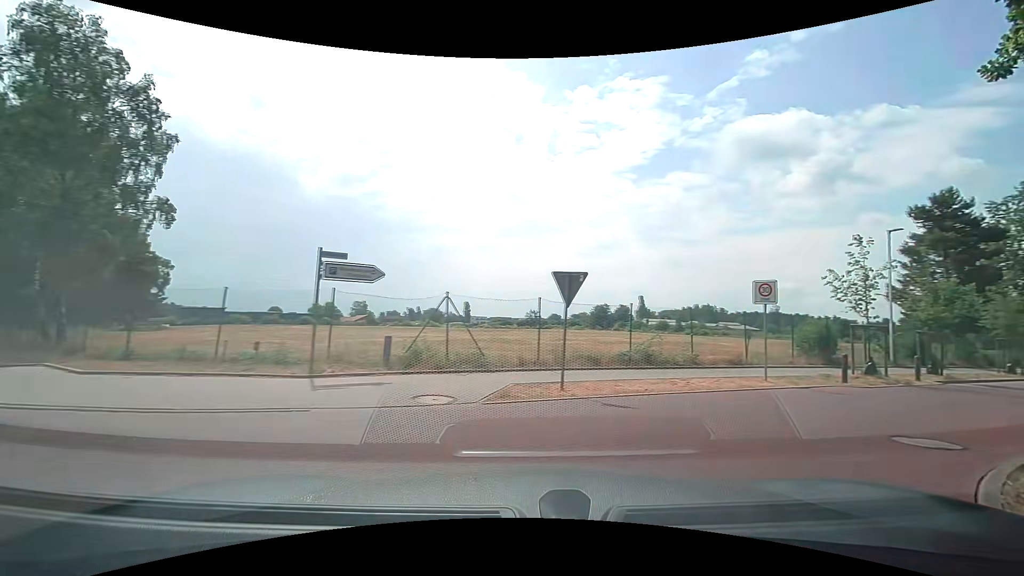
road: unclassified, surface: asphalt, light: Day
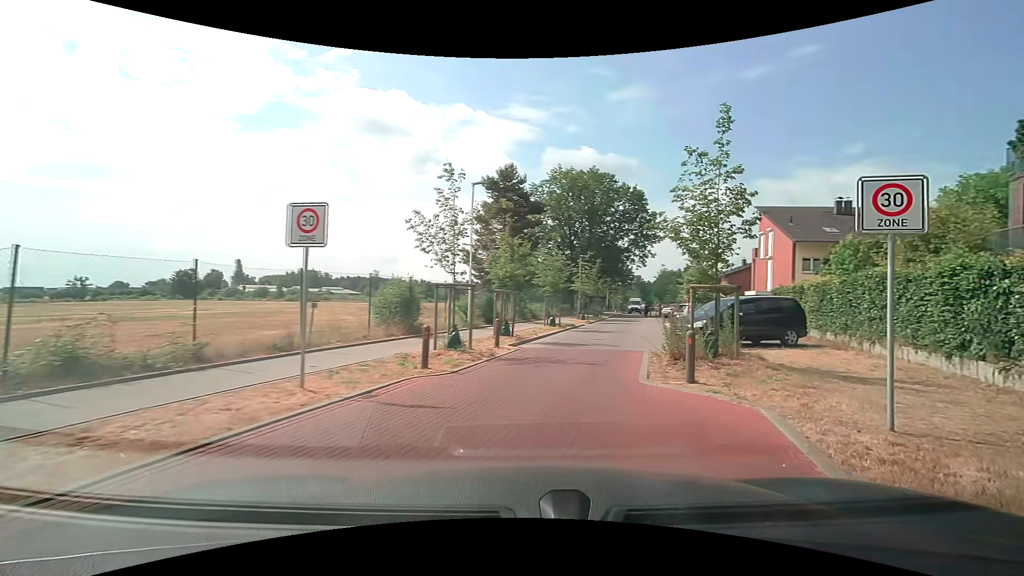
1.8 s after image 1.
(+2.7, +7.0) m; +43°
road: residential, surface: paving_stones
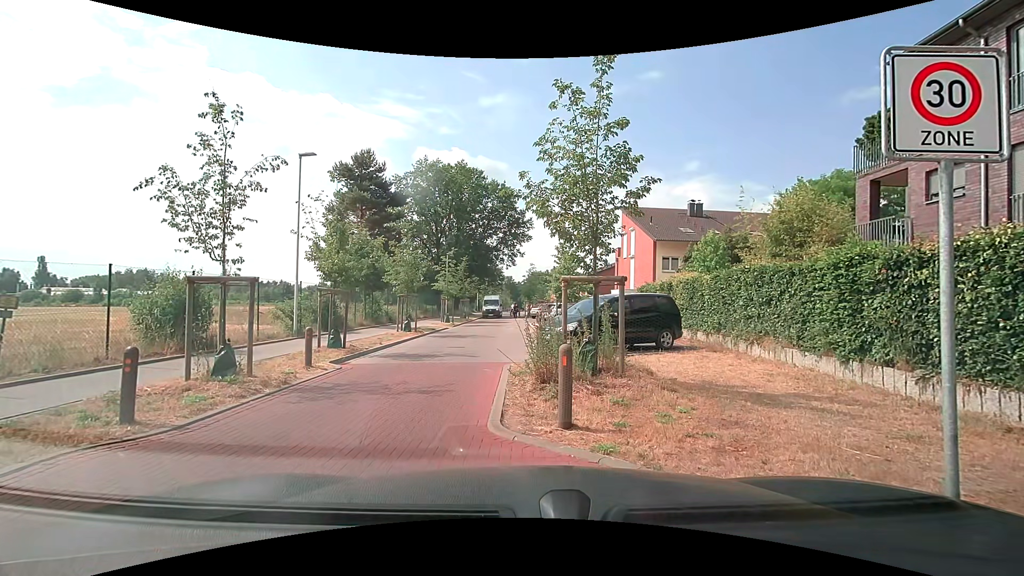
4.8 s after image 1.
(+0.5, +3.3) m; +13°
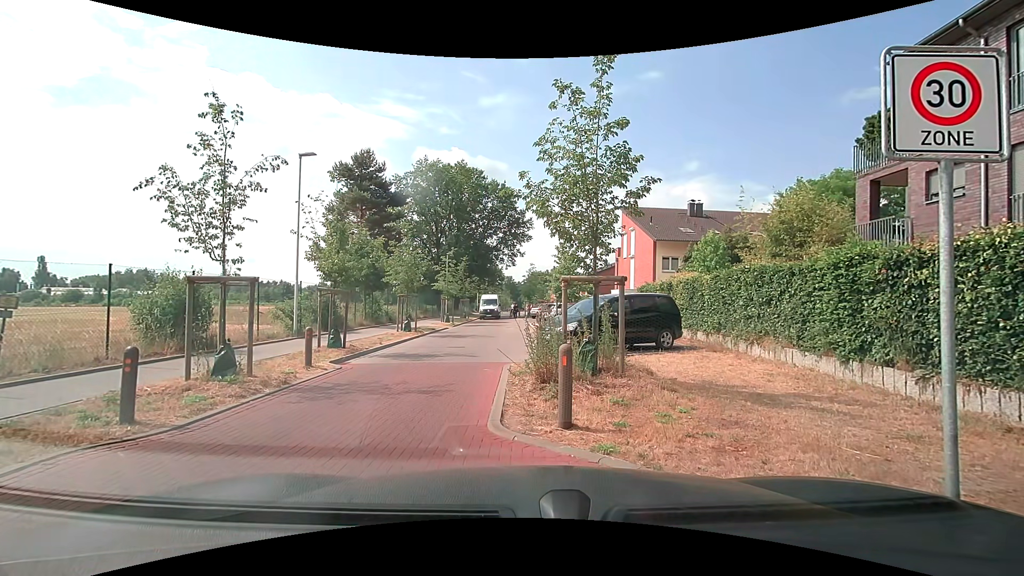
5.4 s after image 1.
(0.0, 0.0) m; 0°
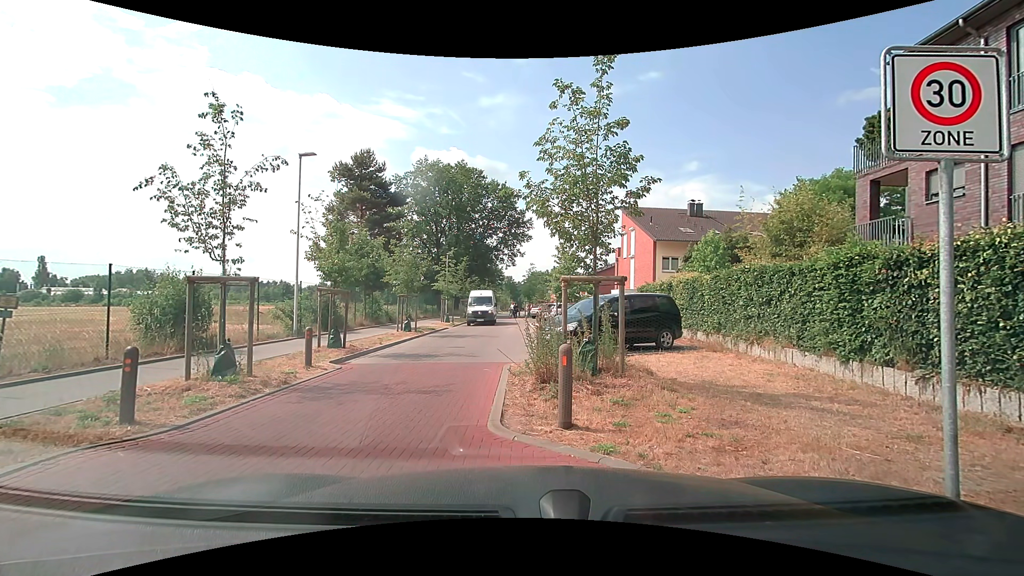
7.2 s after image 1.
(0.0, 0.0) m; 0°
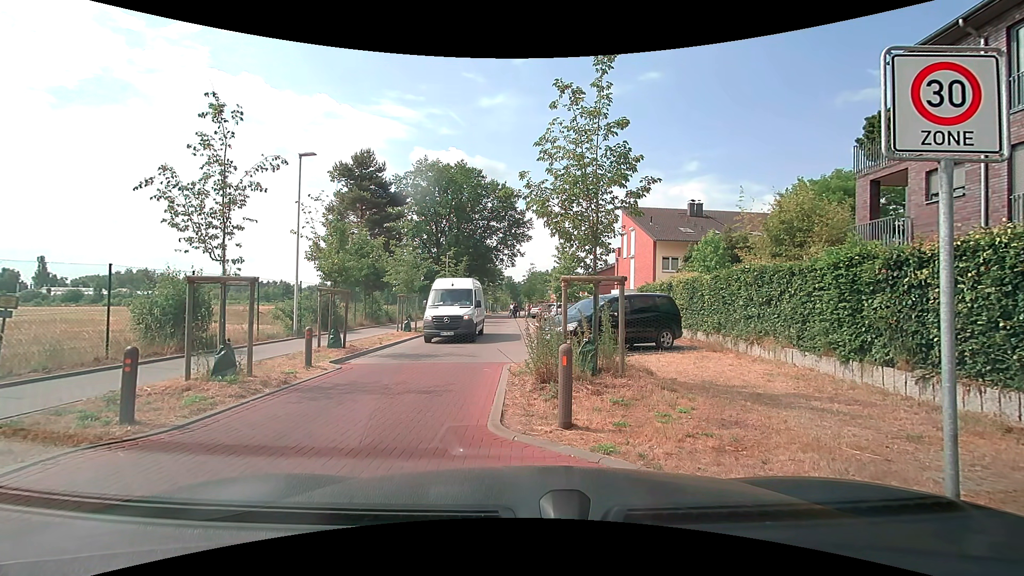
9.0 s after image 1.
(0.0, 0.0) m; 0°
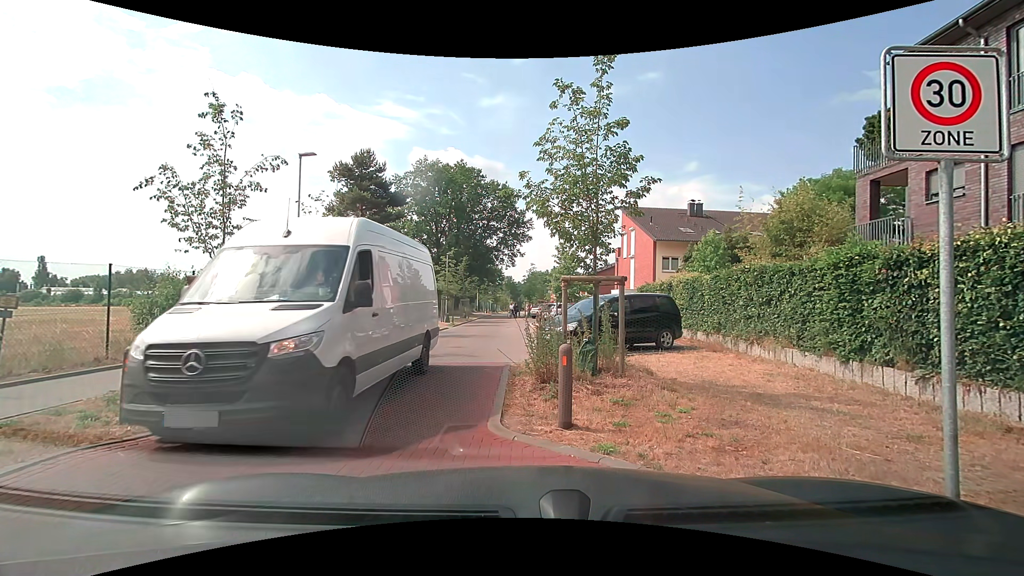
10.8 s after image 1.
(0.0, 0.0) m; 0°
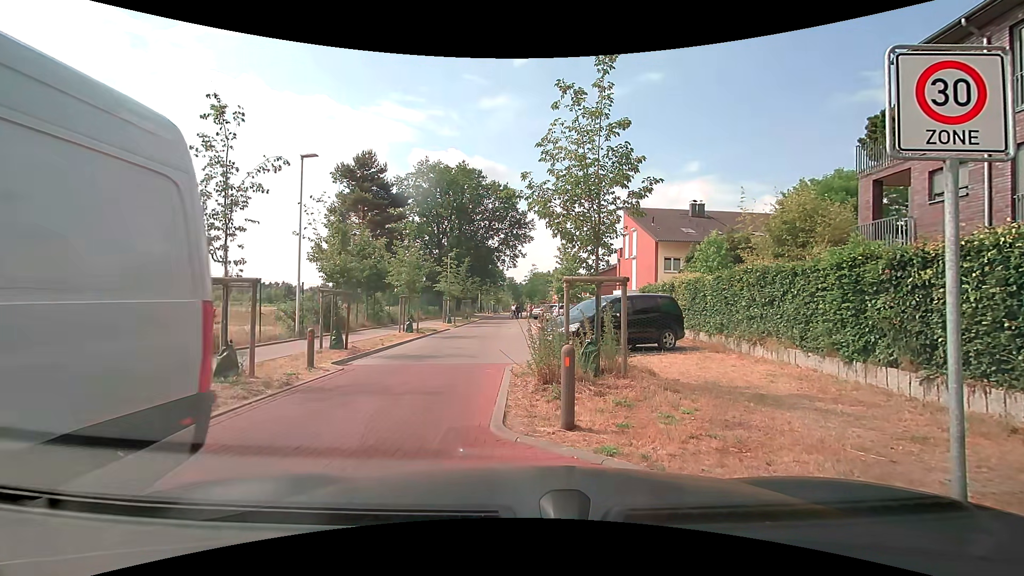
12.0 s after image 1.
(0.0, 0.0) m; 0°
